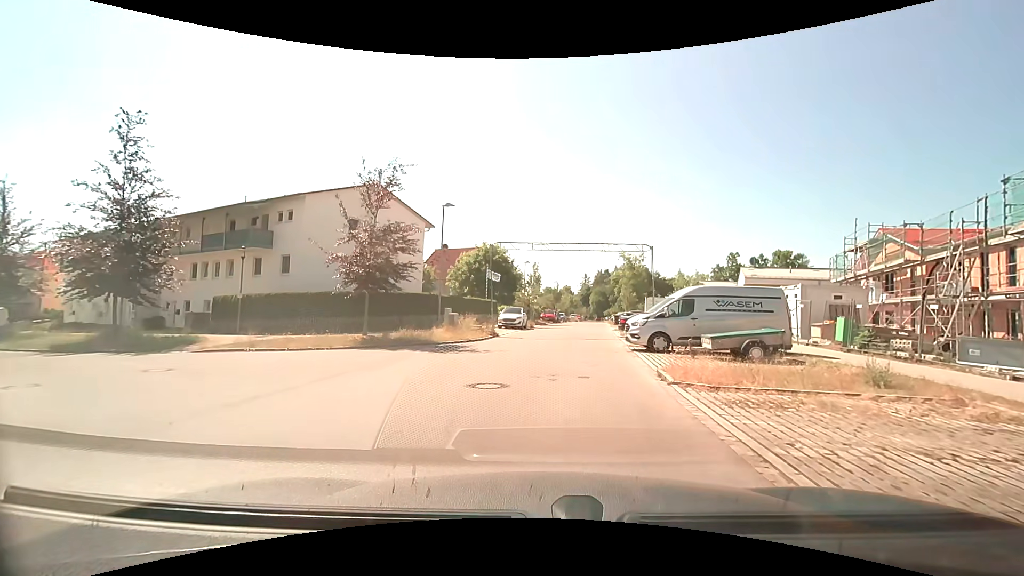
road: residential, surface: asphalt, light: Day
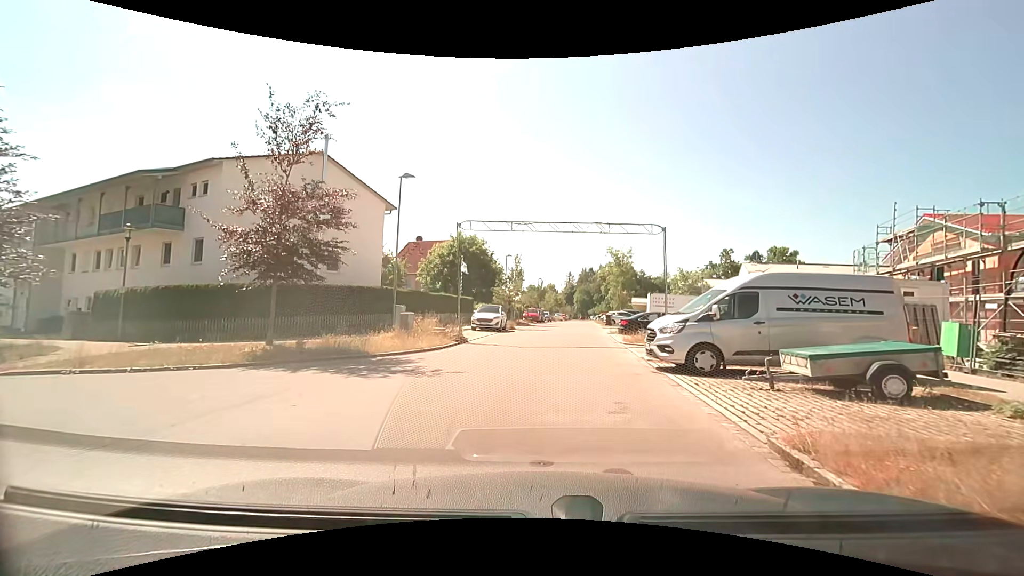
(+0.1, +6.2) m; +2°
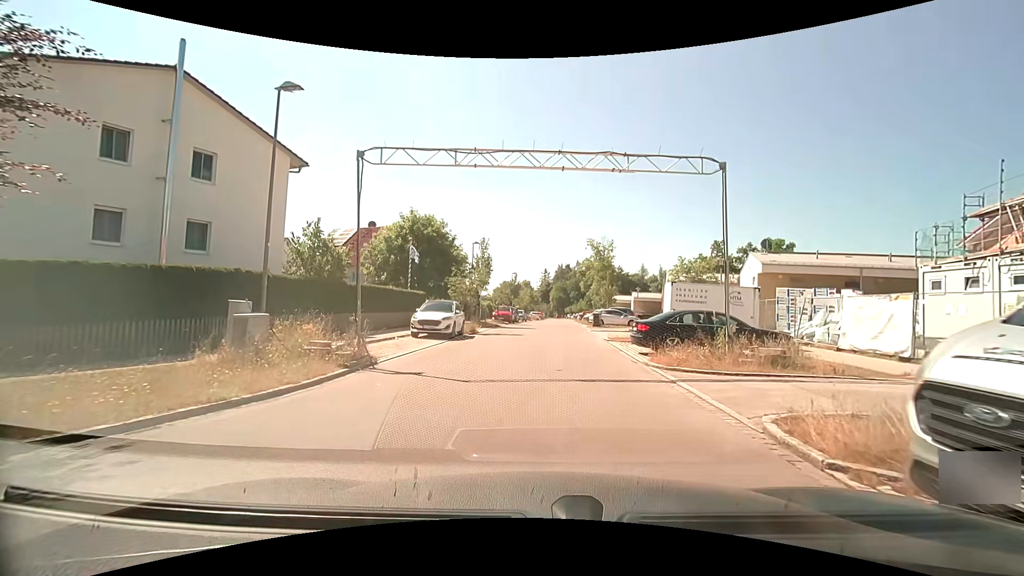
(+0.2, +9.5) m; +2°
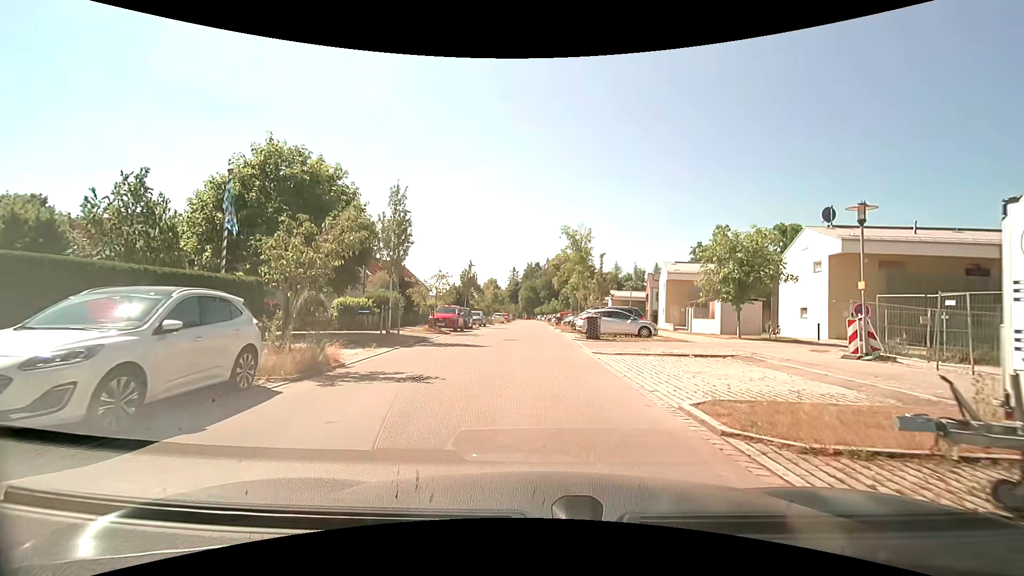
(+0.6, +16.2) m; +3°
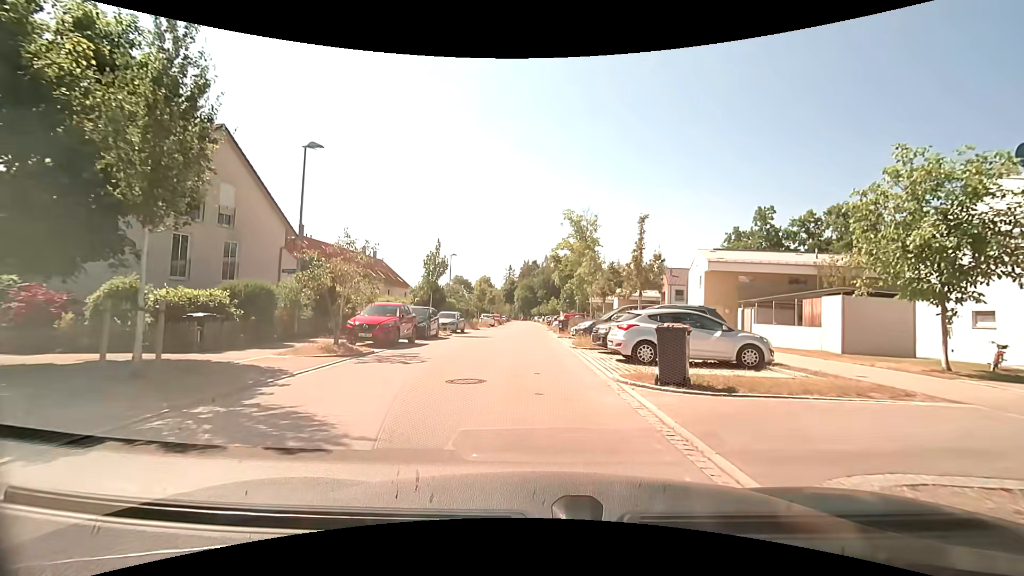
(+0.2, +13.3) m; +1°
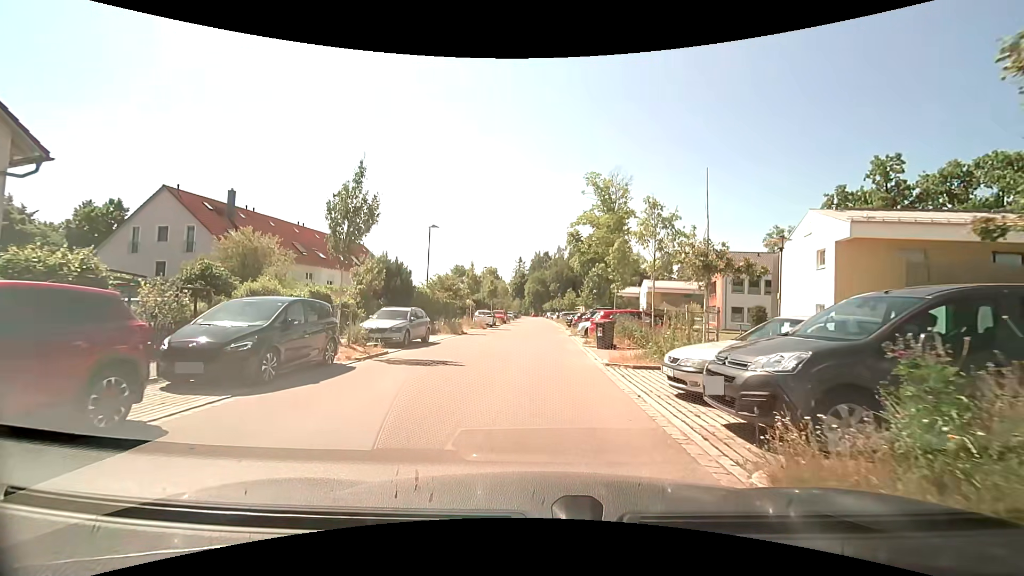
(-0.3, +15.9) m; -2°
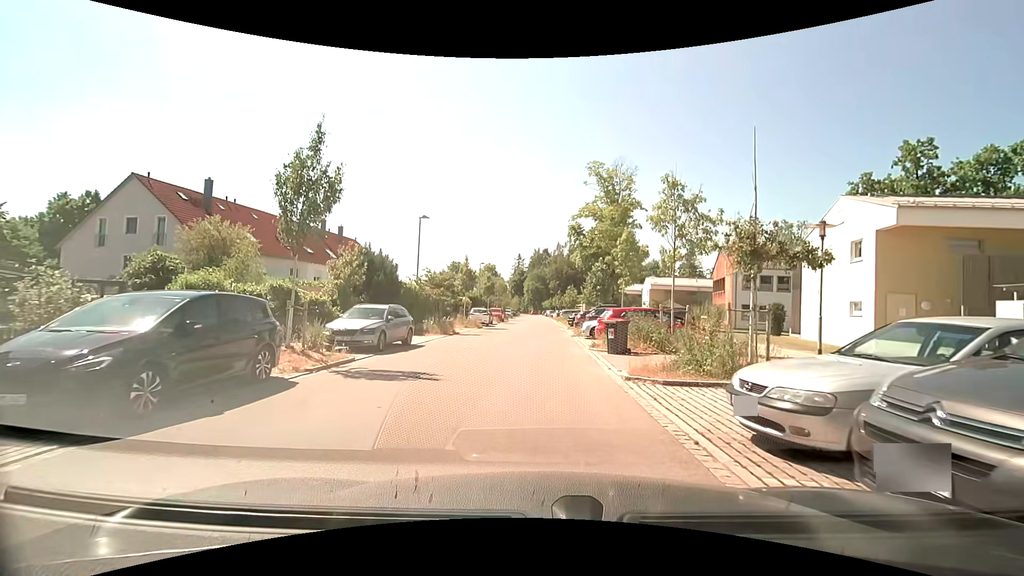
(0.0, +2.9) m; 0°
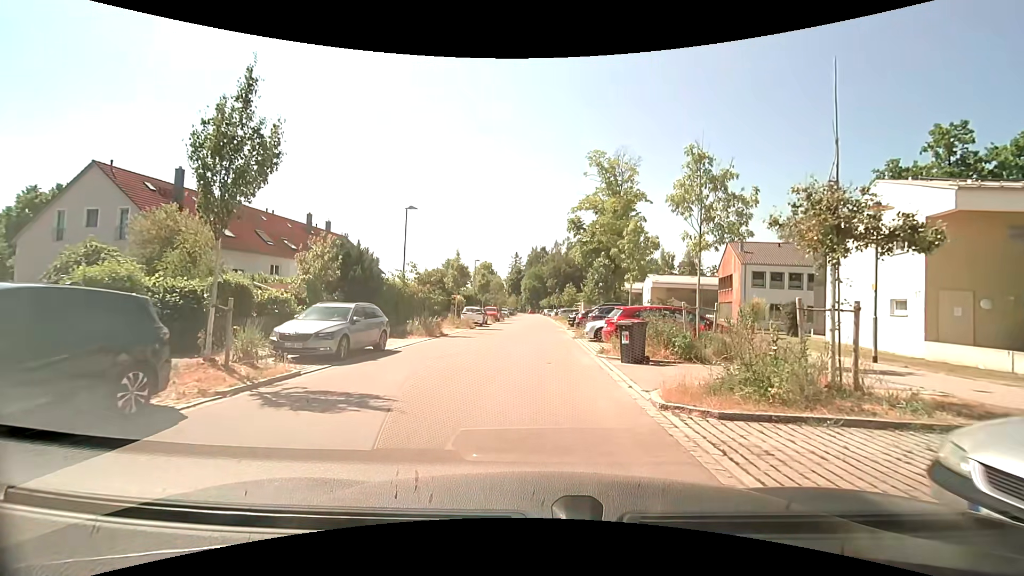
(0.0, +2.9) m; -1°
